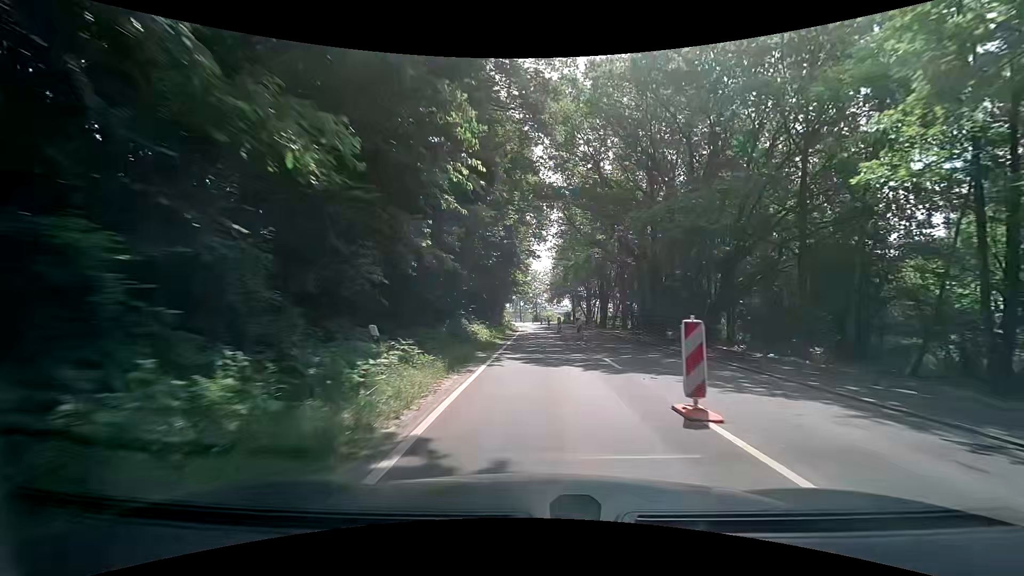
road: secondary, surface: asphalt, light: Day
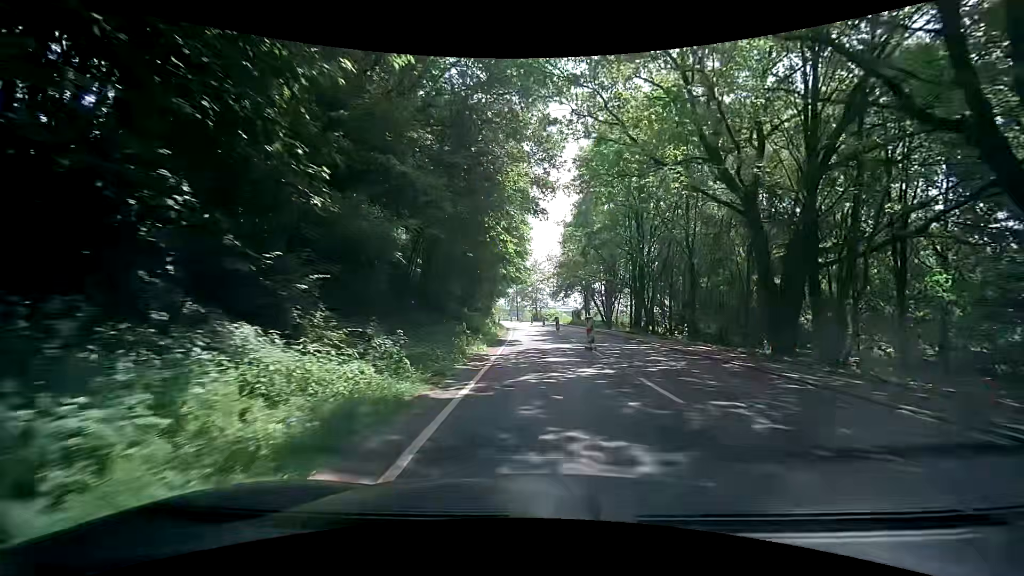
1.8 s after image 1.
(-0.3, +23.1) m; 0°
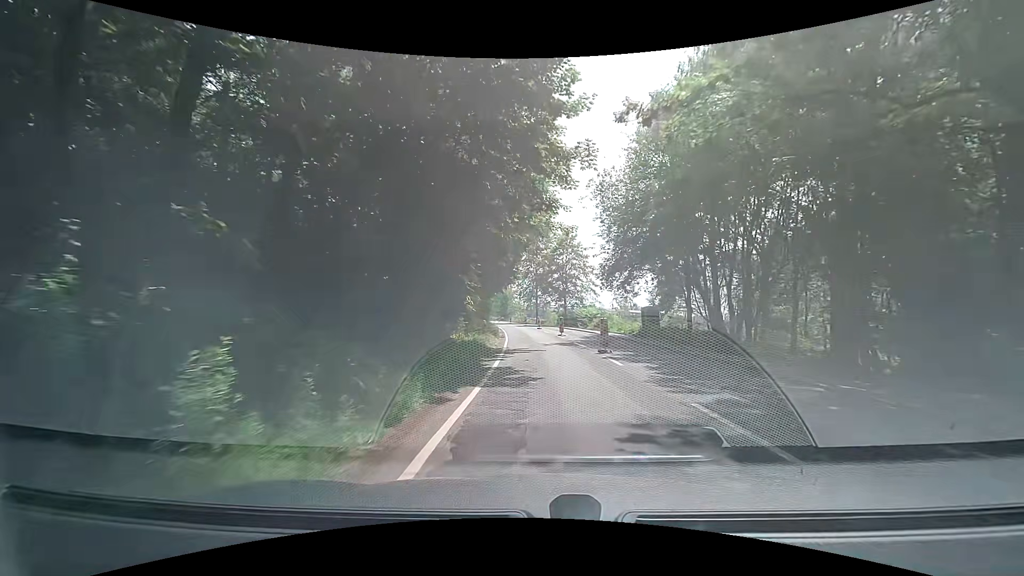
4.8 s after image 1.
(-0.8, +38.8) m; -4°
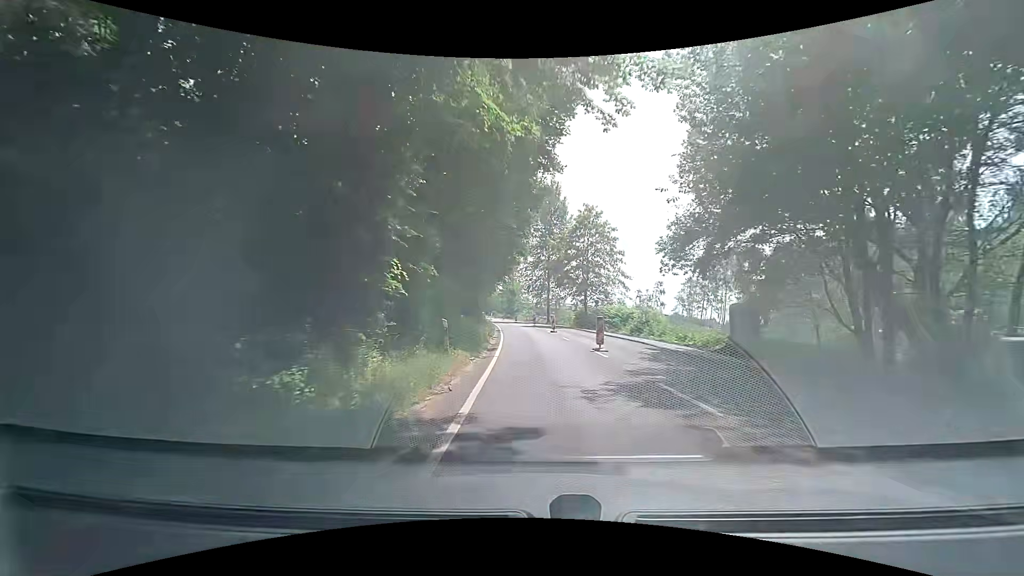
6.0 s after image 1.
(-0.1, +15.7) m; 0°
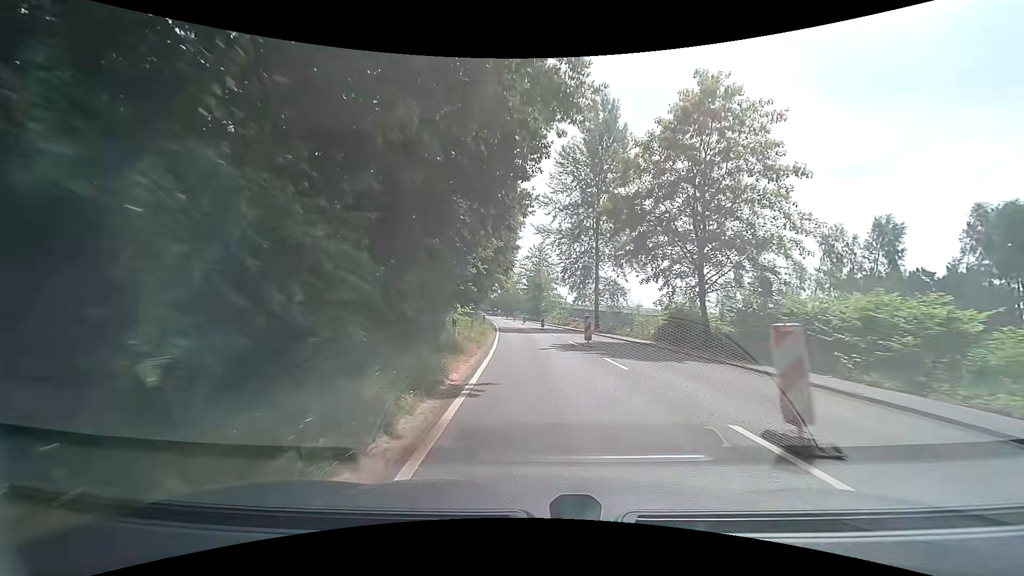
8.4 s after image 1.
(-1.1, +31.5) m; -4°
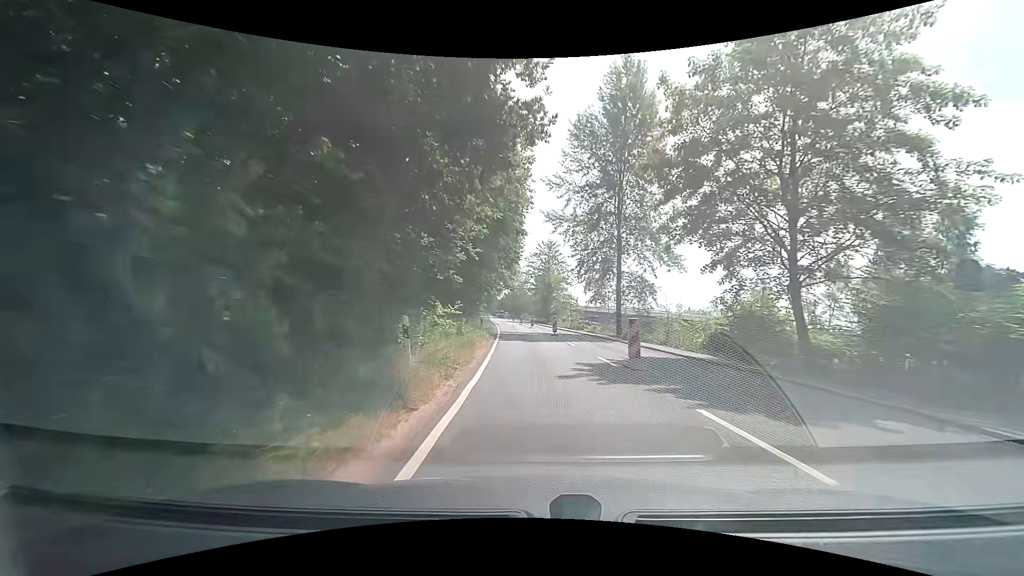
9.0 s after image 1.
(-0.1, +7.9) m; -1°
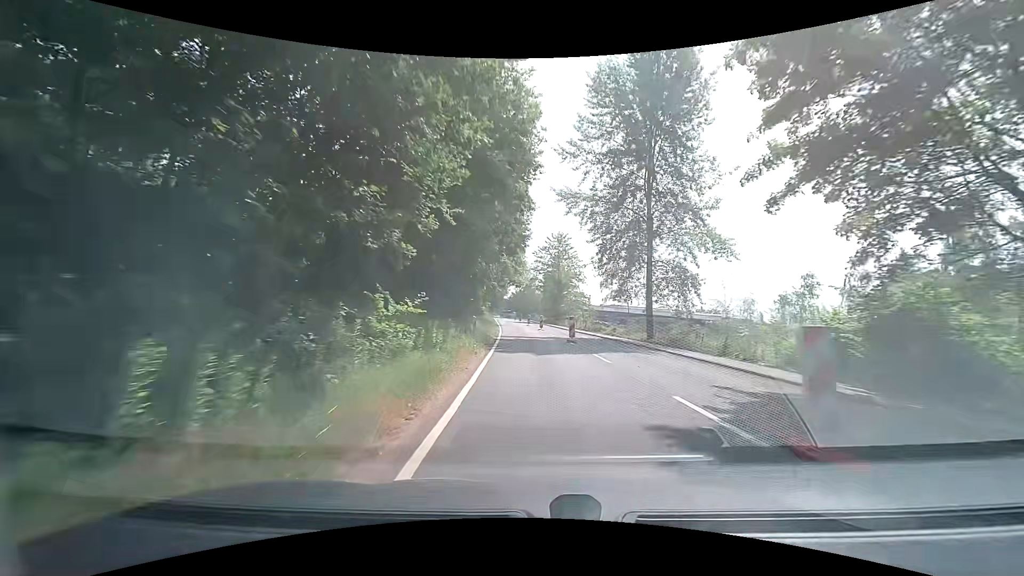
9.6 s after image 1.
(0.0, +7.9) m; +1°
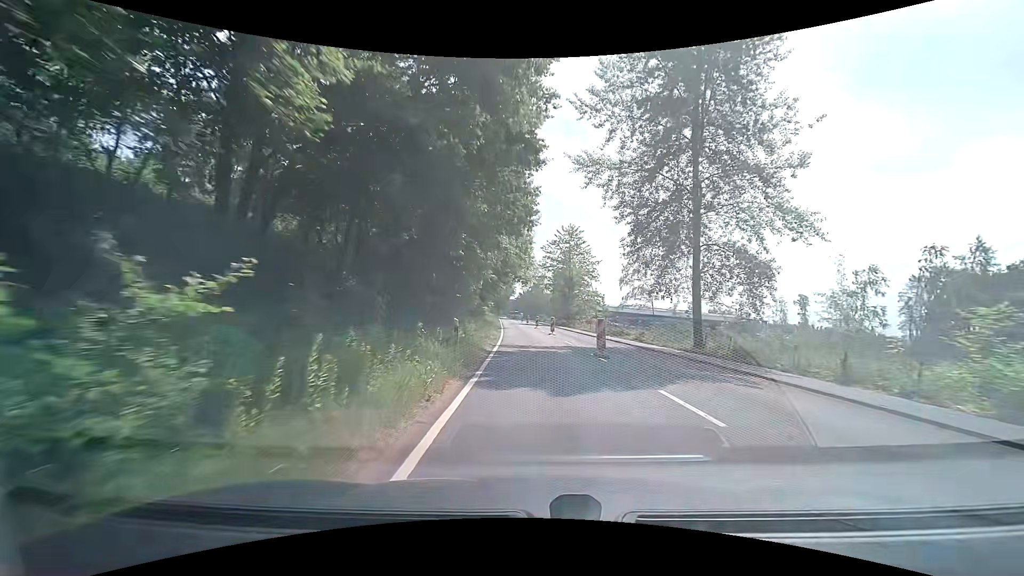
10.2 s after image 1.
(-0.3, +7.9) m; -2°
(0, +10) (0, +20) (-1, +30) (-1, +40) (-2, +50) (-2, +60) (-3, +70) (-4, +80) (-4, +90) (-5, +100) m
